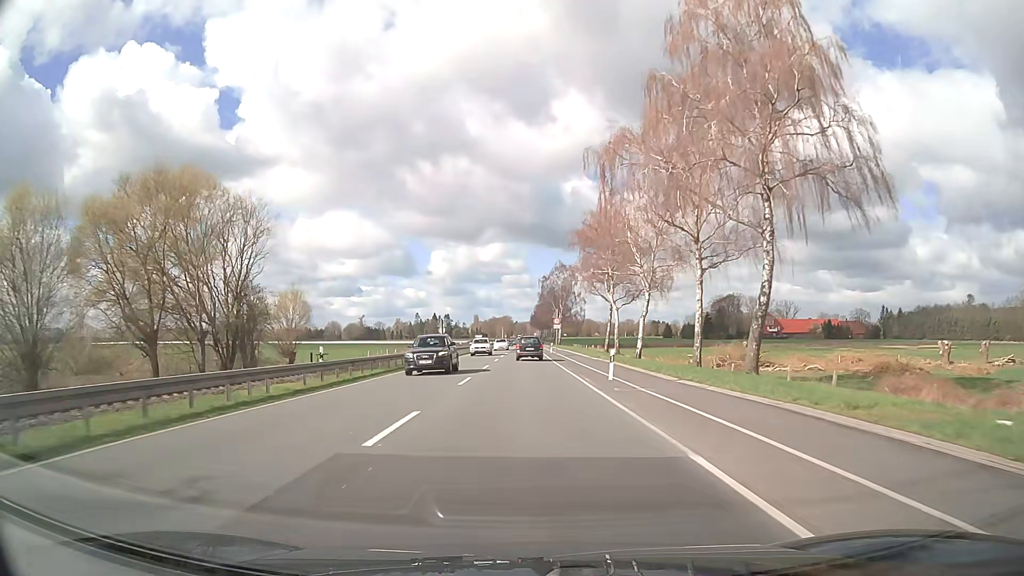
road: primary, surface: asphalt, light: Day
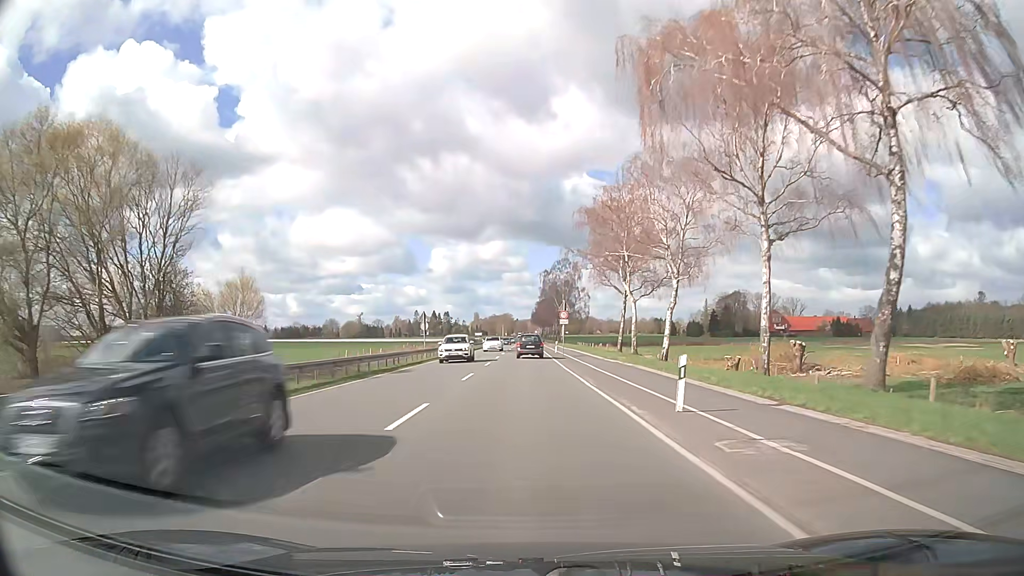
(0.0, +10.6) m; 0°
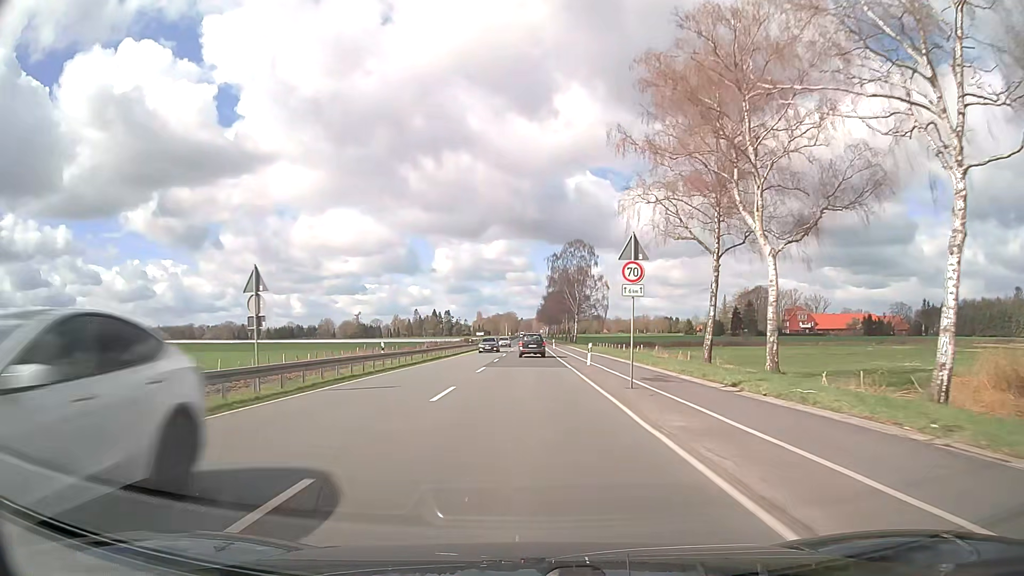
(0.0, +32.0) m; 0°
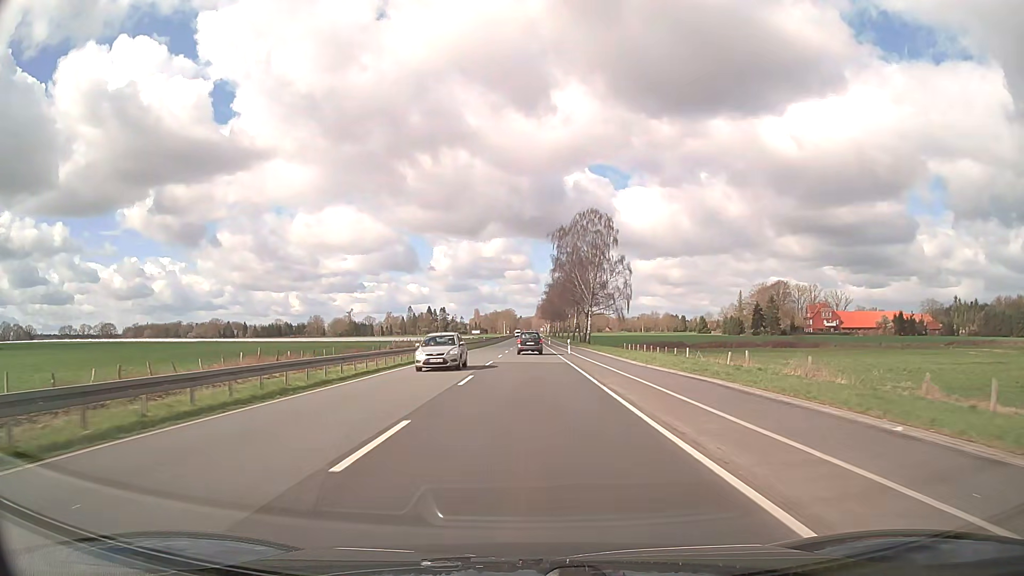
(-0.1, +32.1) m; 0°
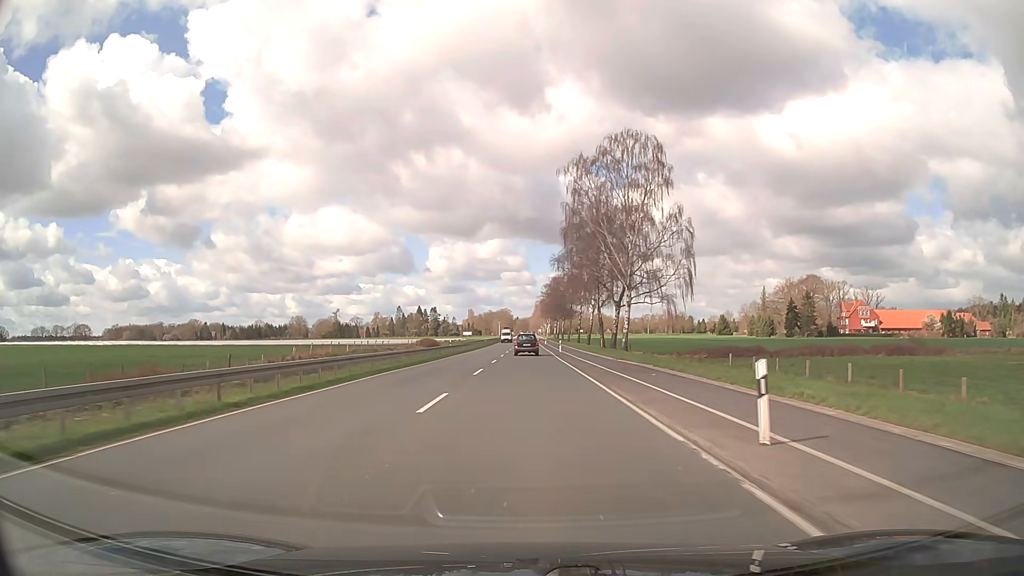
(+0.1, +43.0) m; 0°
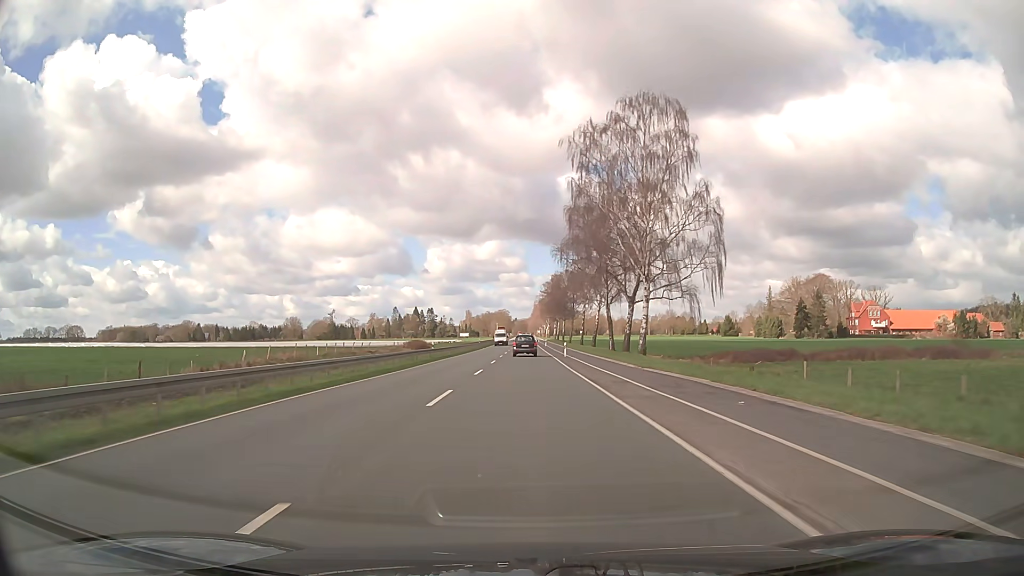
(0.0, +10.7) m; 0°
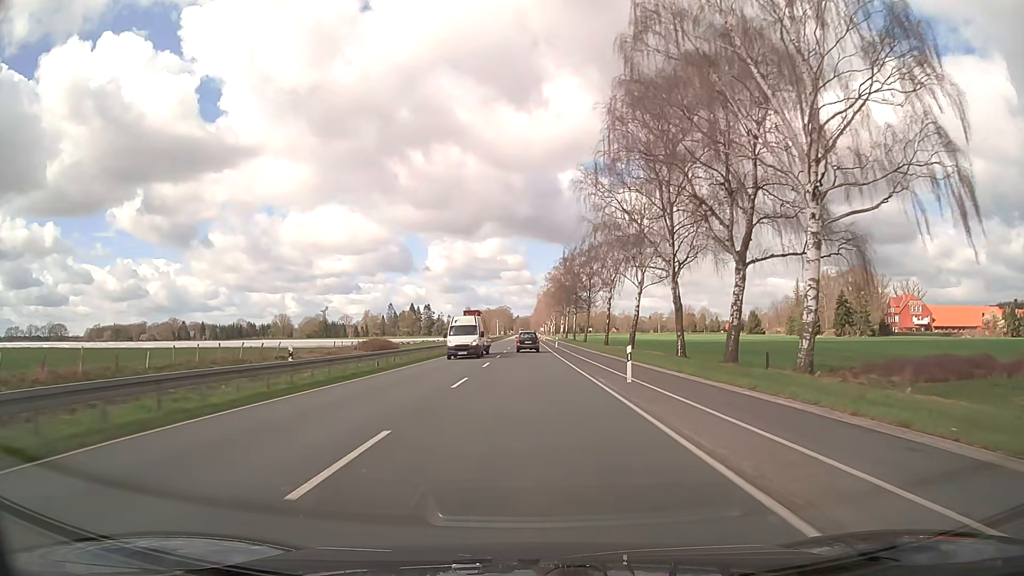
(-0.1, +32.2) m; 0°
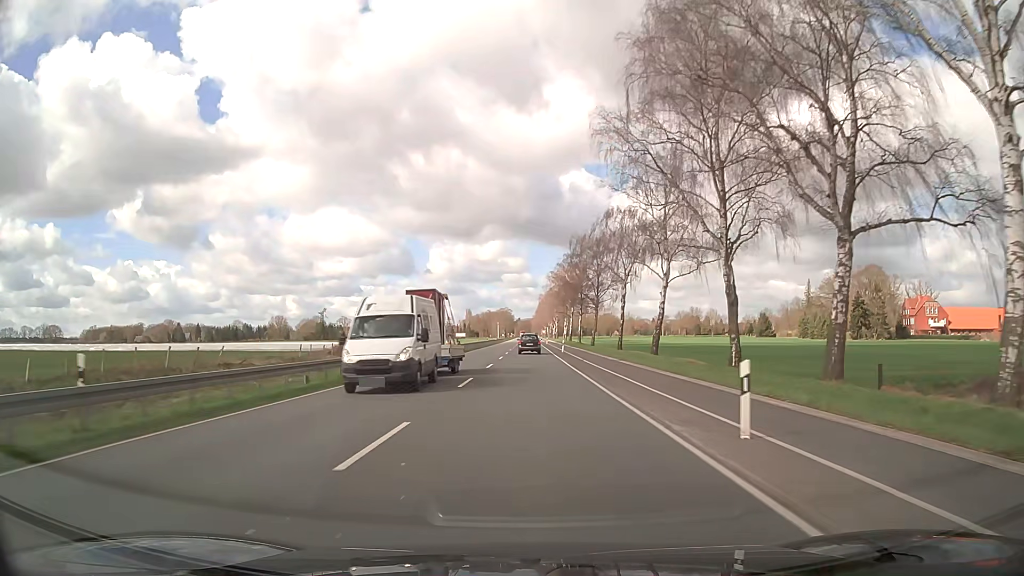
(0.0, +10.7) m; 0°
(0, +10) (0, +20) (0, +30) (0, +40) (0, +50) (0, +60) (0, +70) (0, +80) (0, +90) (0, +100) m
